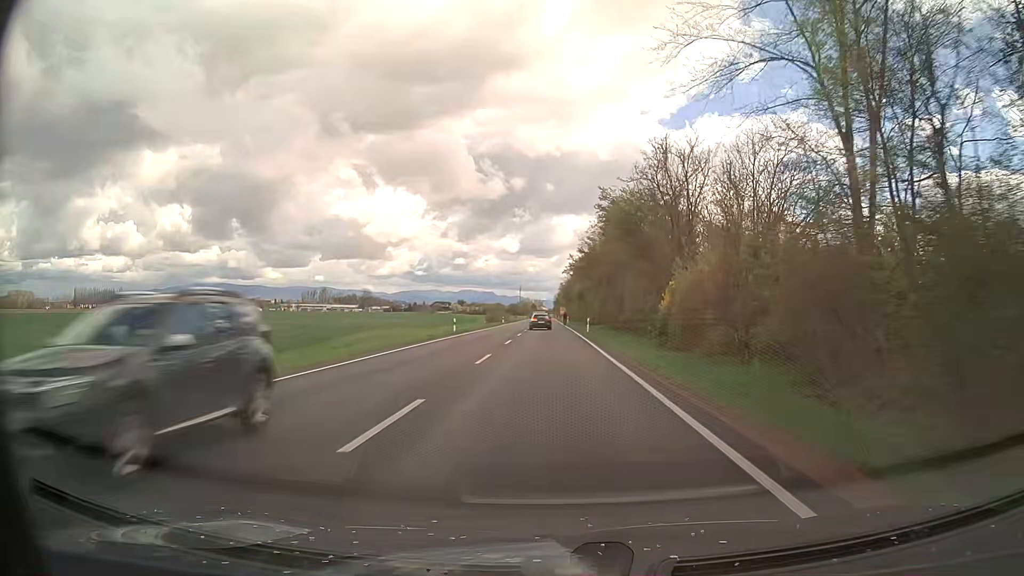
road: secondary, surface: asphalt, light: Day
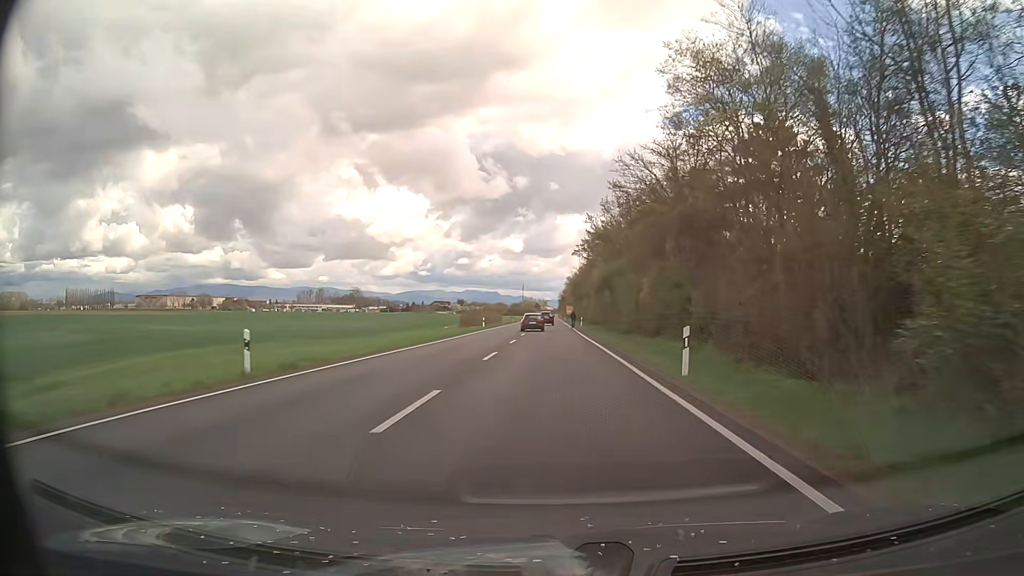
(-0.2, +34.8) m; -1°
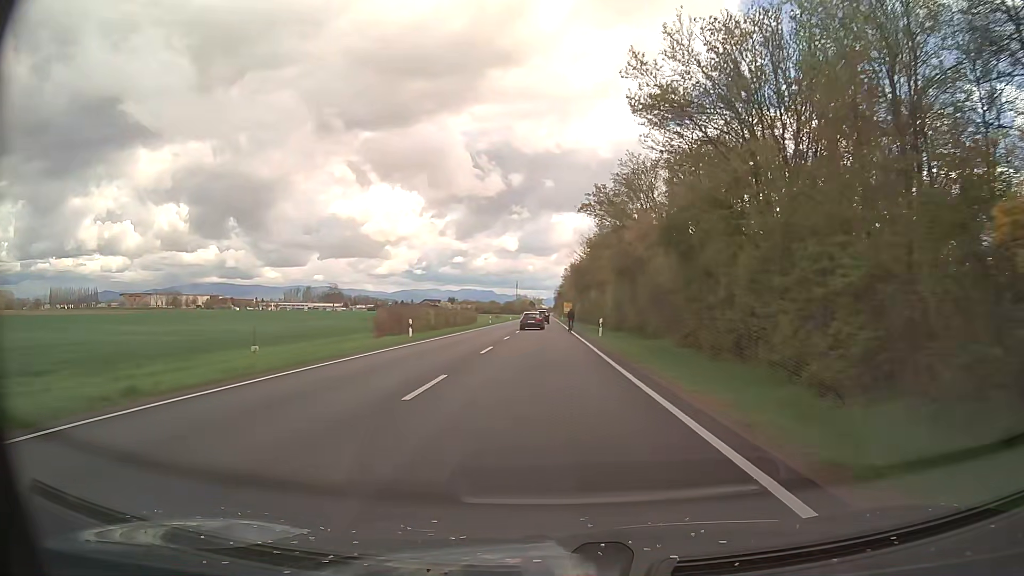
(+0.2, +33.0) m; 0°
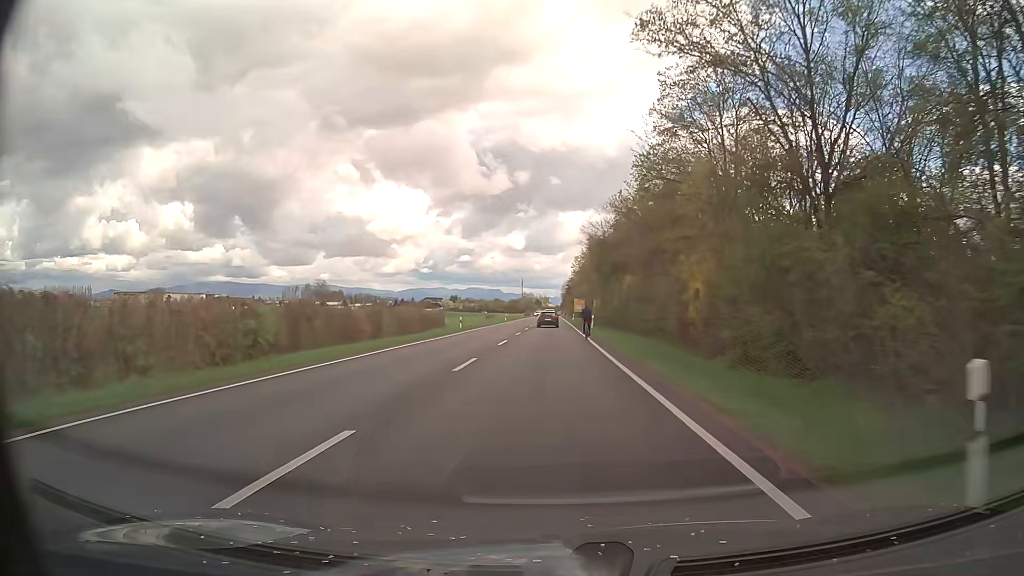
(-0.1, +30.8) m; 0°
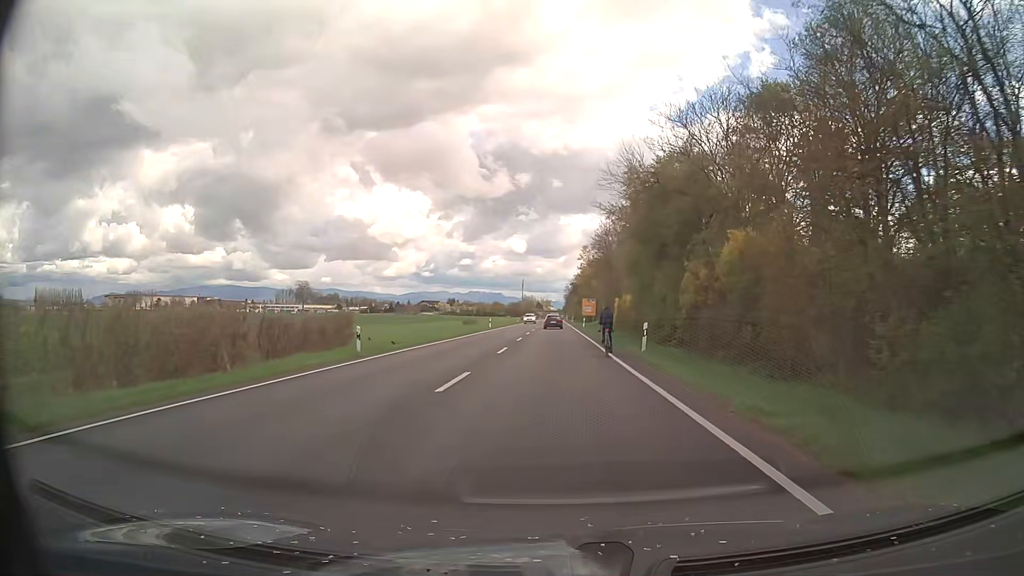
(-0.2, +27.3) m; 0°
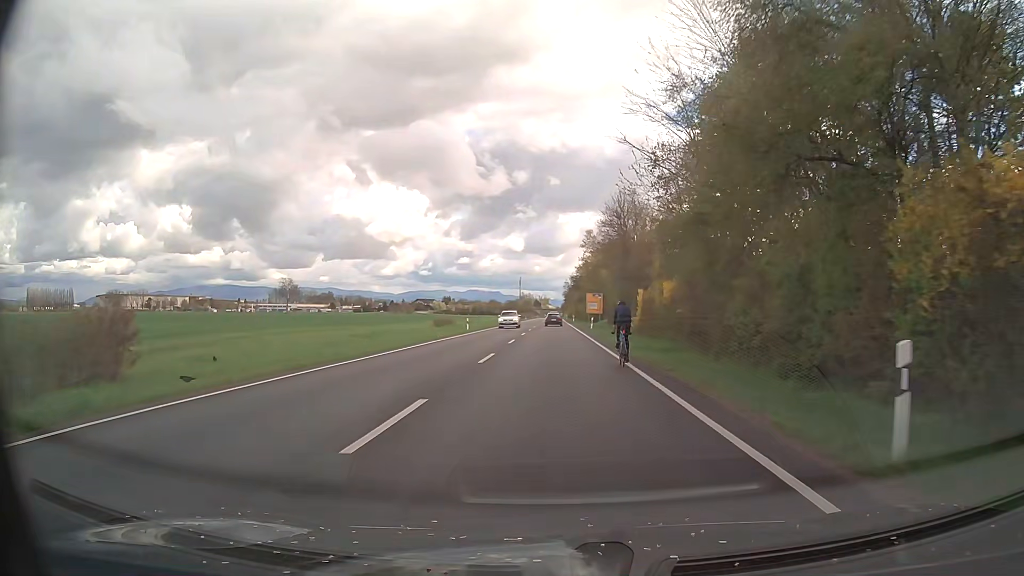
(0.0, +17.5) m; 0°
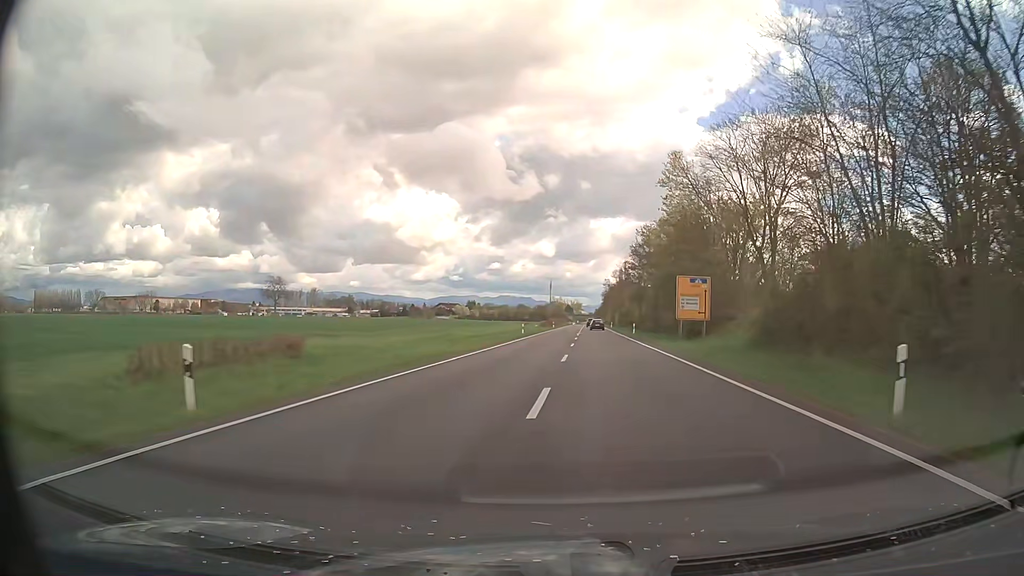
(-1.0, +45.8) m; -3°
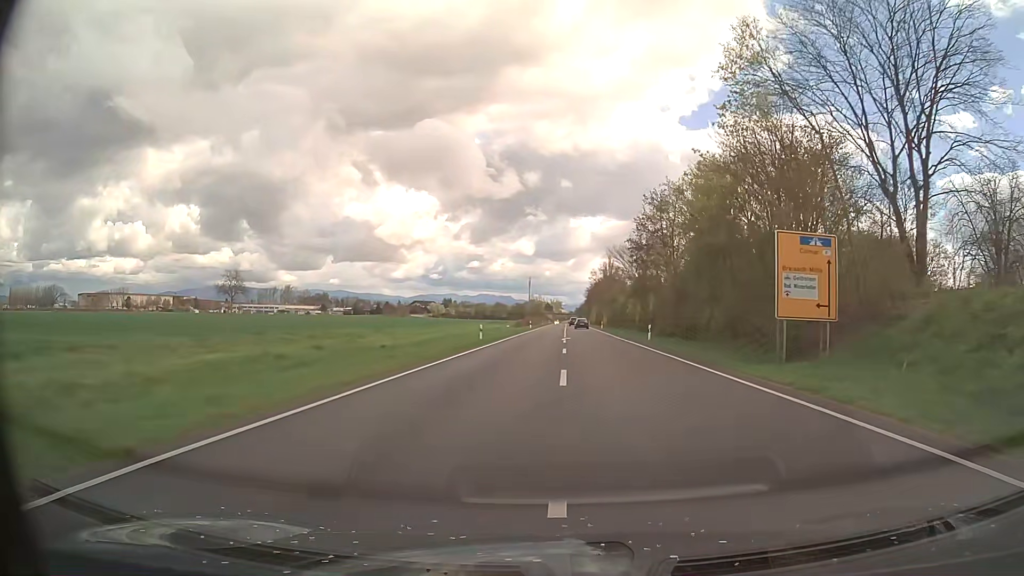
(+0.4, +21.0) m; +2°
(0, +10) (+1, +20) (+1, +30) (+2, +40) (+2, +50) (+3, +60) (+3, +70) (+4, +80) (+4, +90) (+4, +100) m
